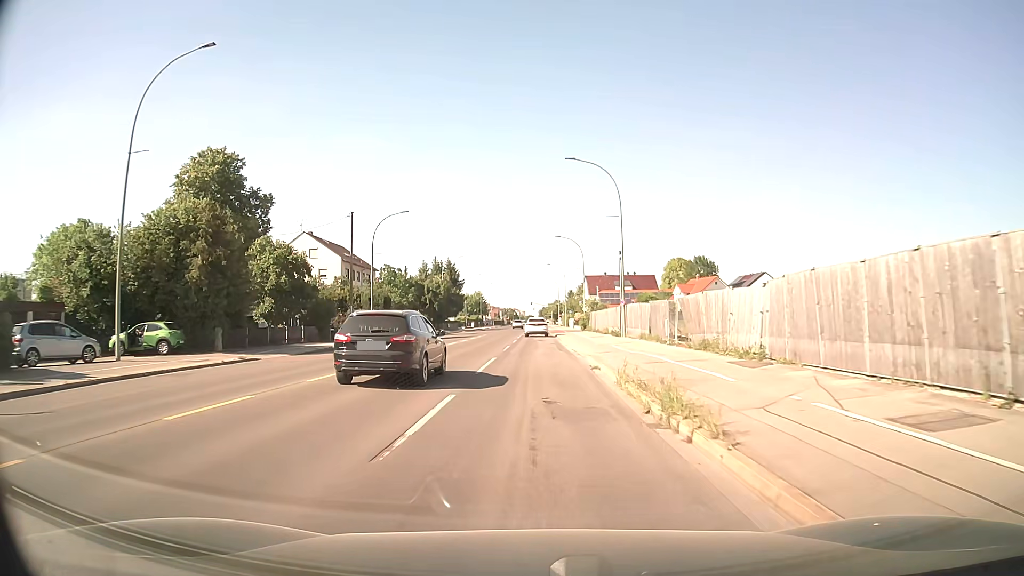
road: secondary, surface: asphalt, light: Day
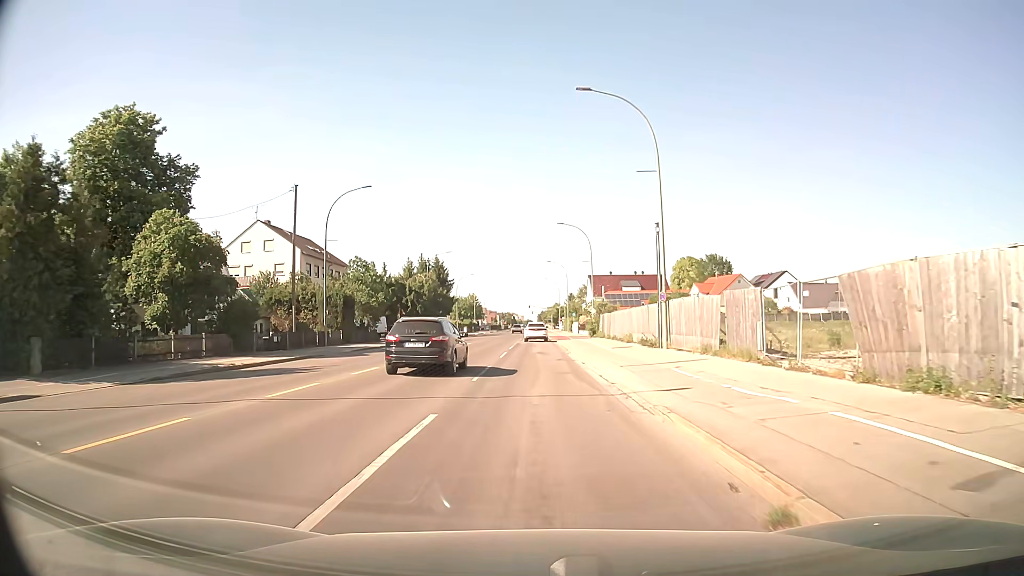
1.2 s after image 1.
(+0.1, +14.1) m; 0°
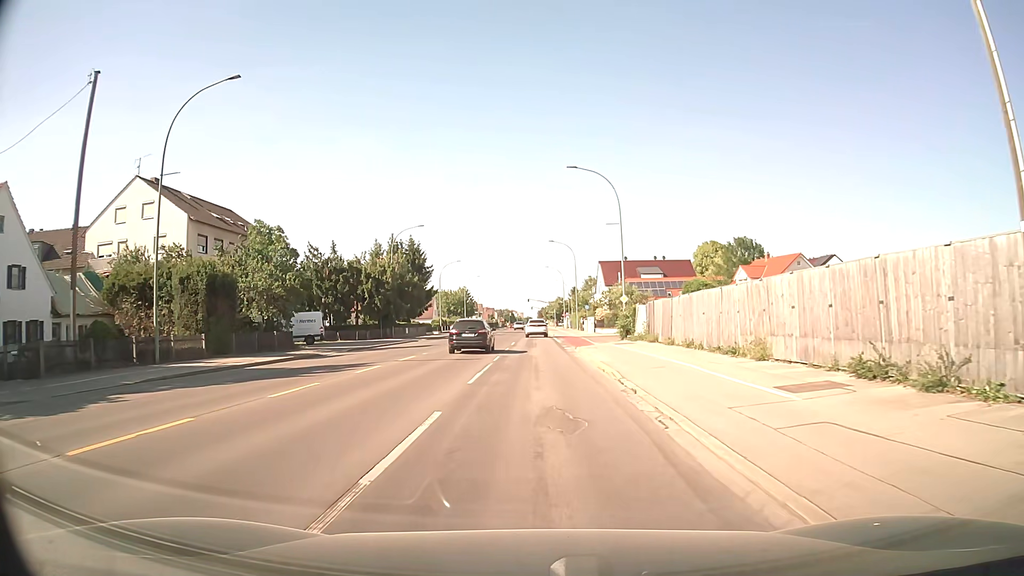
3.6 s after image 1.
(+0.3, +23.9) m; +1°
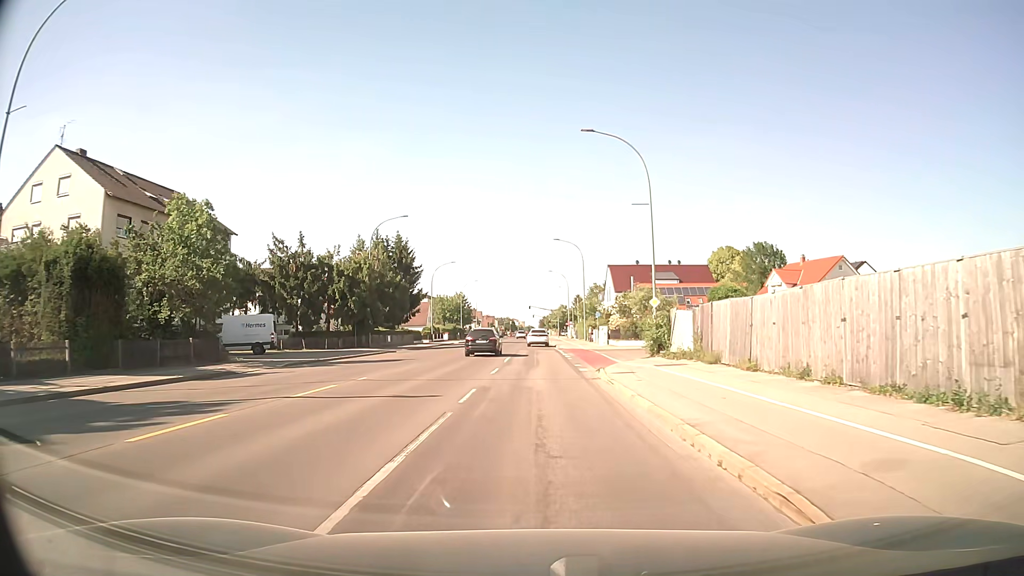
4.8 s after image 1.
(0.0, +11.0) m; 0°
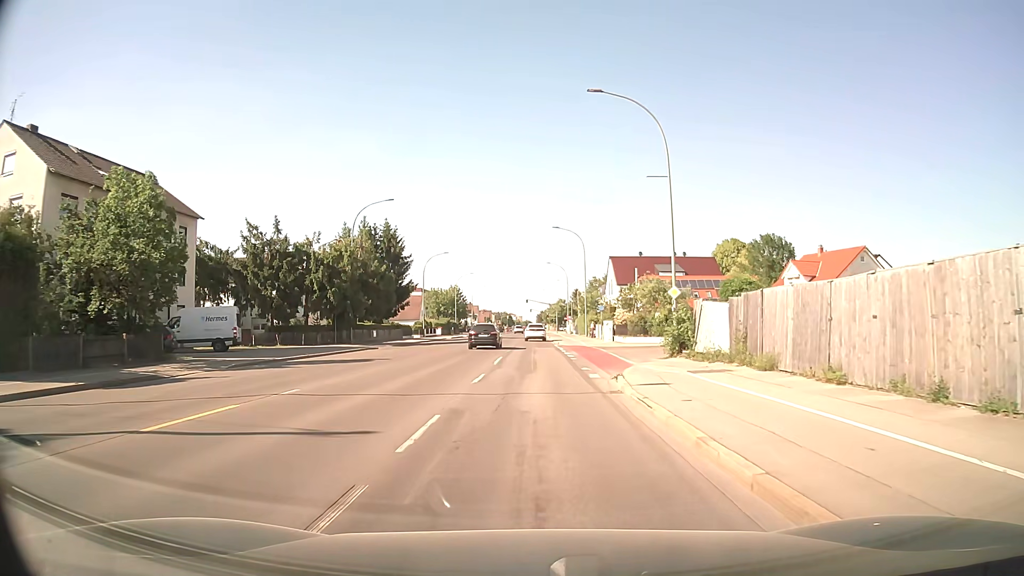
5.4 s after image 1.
(0.0, +5.5) m; 0°
